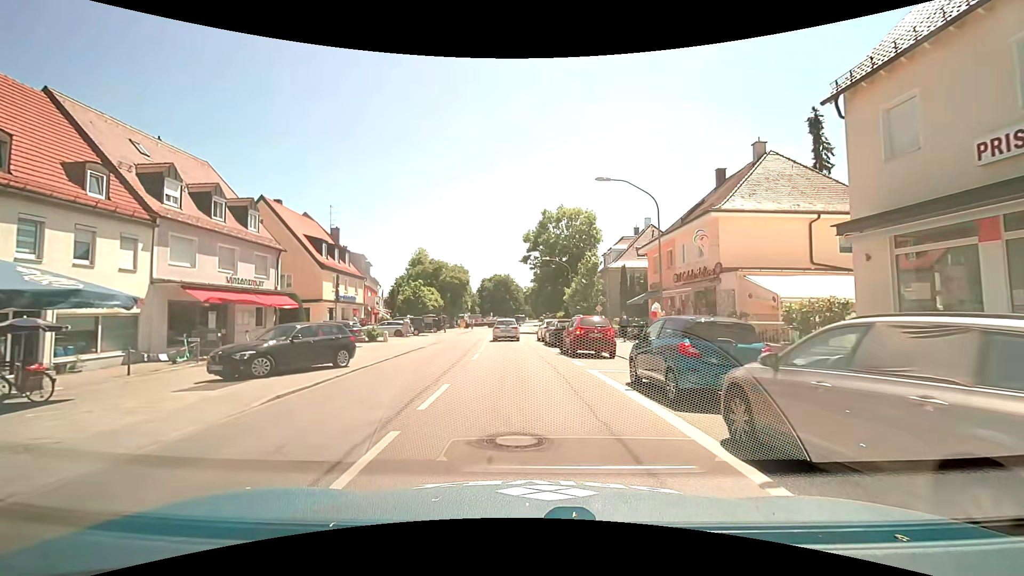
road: secondary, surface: asphalt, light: Day
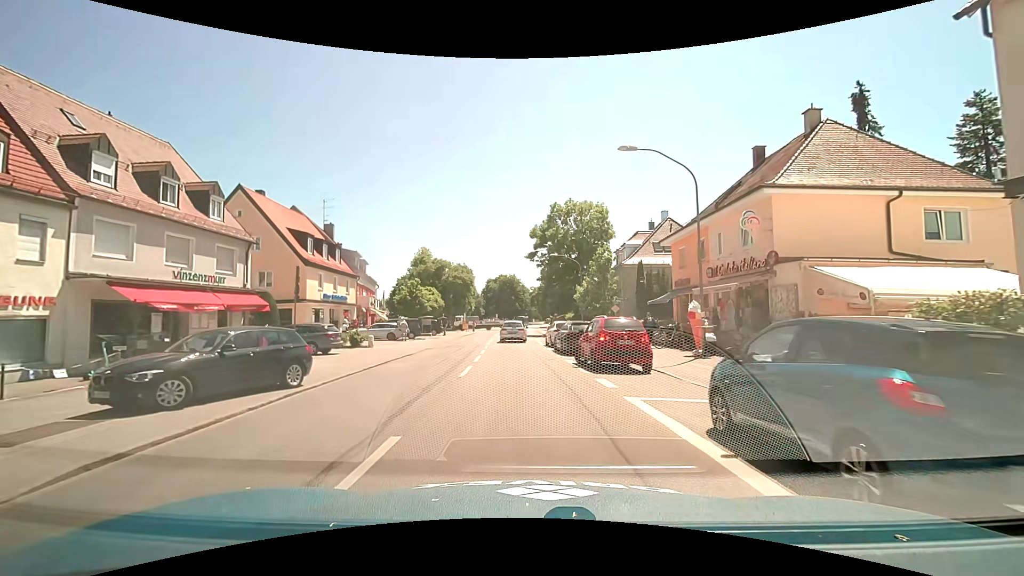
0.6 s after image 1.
(0.0, +4.5) m; -2°
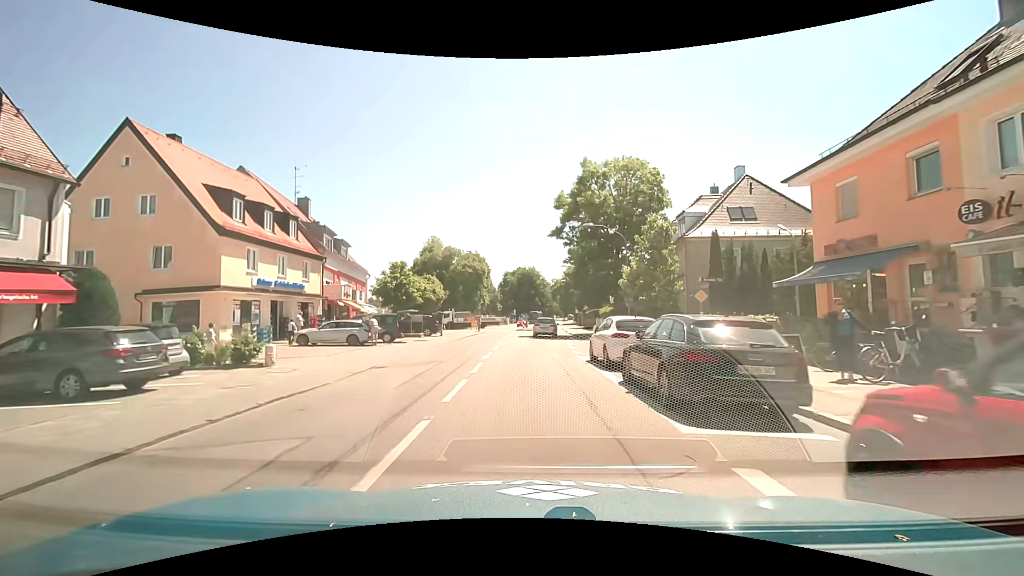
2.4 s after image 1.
(-0.1, +13.6) m; -1°
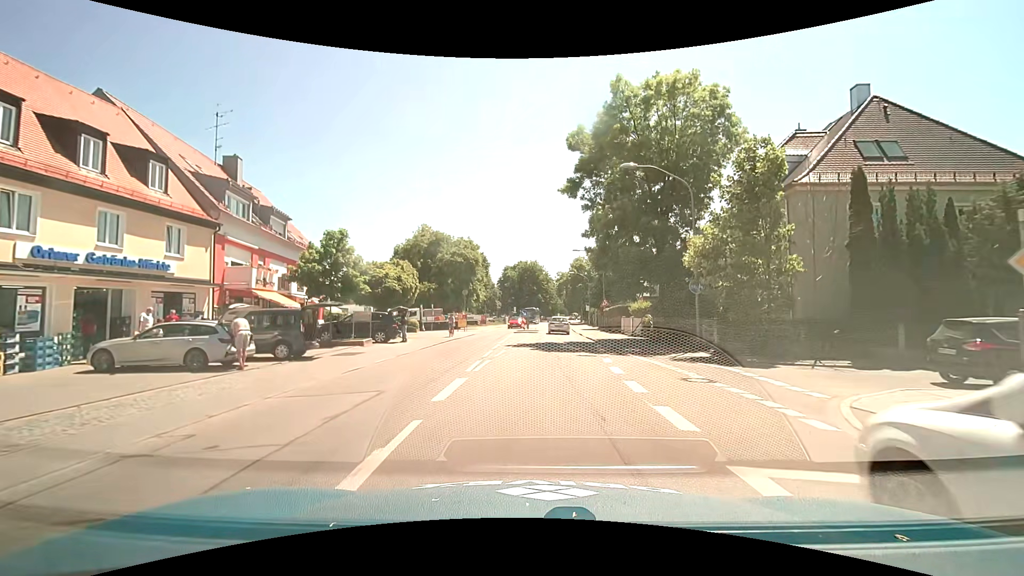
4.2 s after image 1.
(-0.2, +13.6) m; 0°
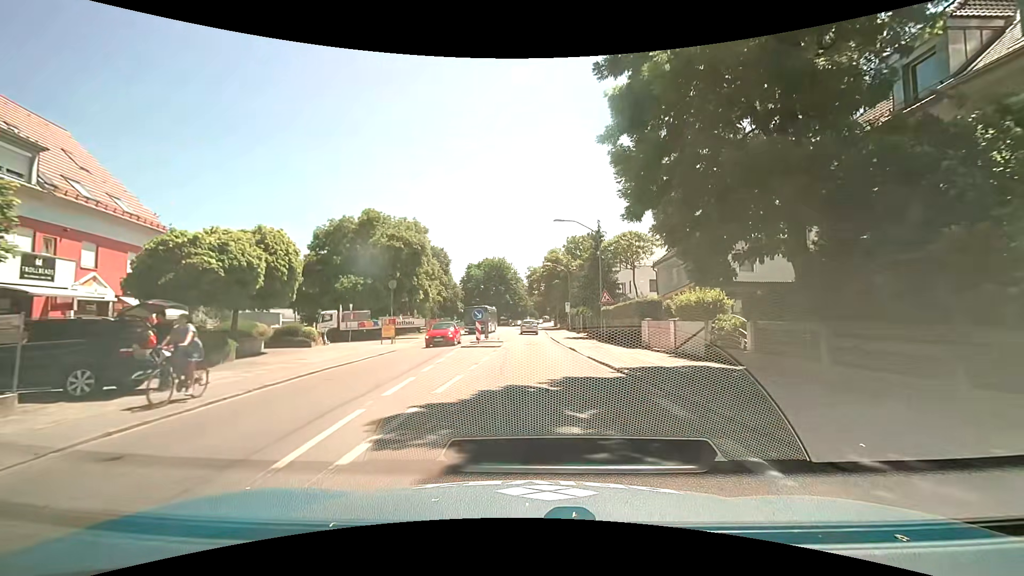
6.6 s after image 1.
(+0.4, +16.7) m; +4°
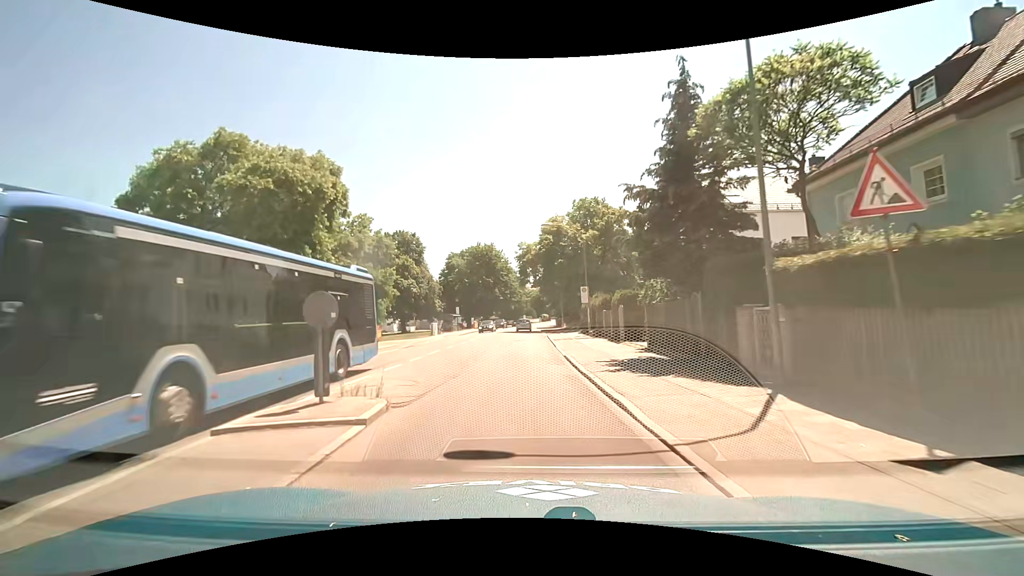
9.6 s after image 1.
(+0.2, +24.4) m; 0°
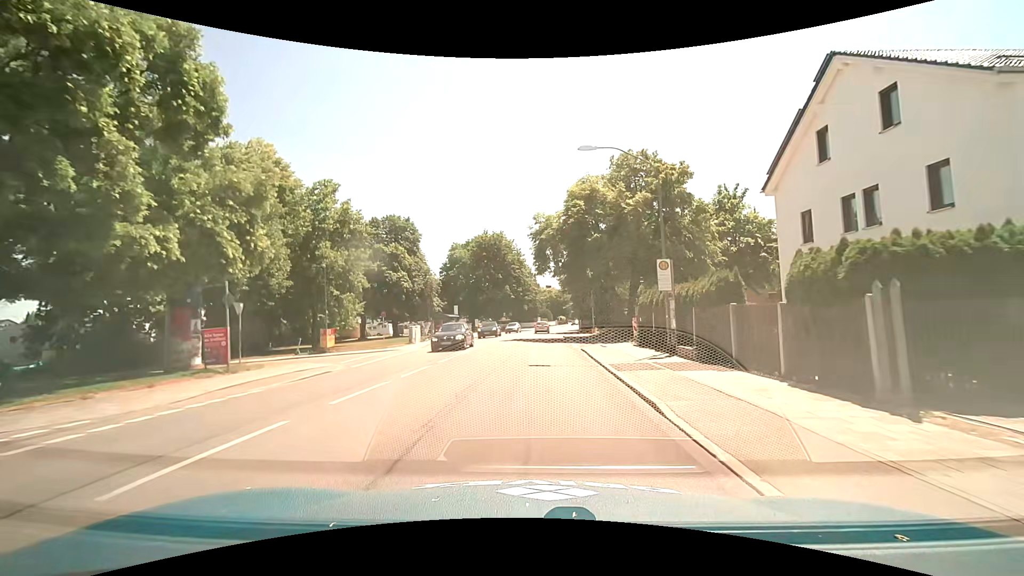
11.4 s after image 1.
(-0.5, +16.6) m; -2°
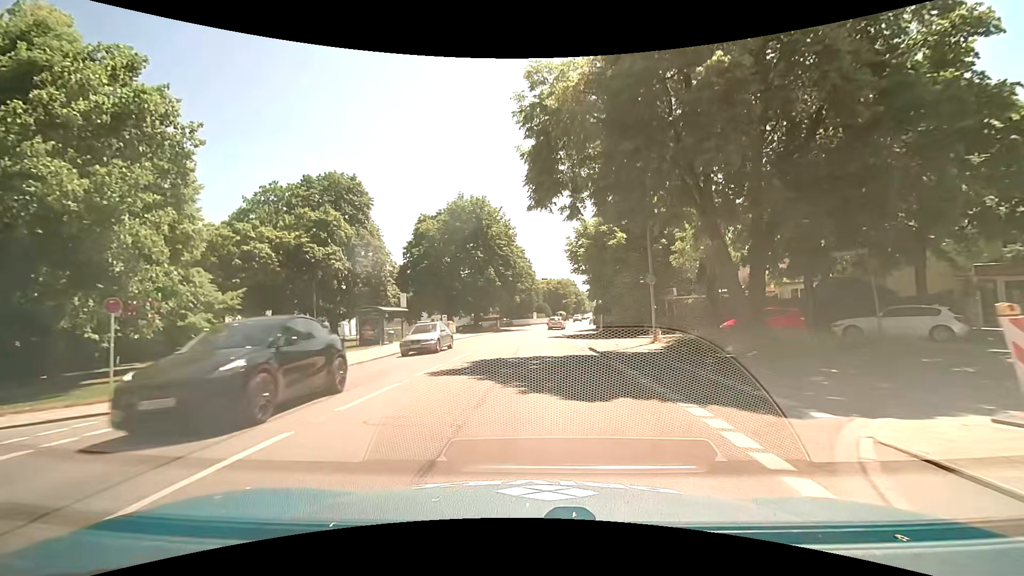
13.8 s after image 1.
(+0.5, +23.7) m; +2°
(0, +10) (0, +20) (0, +30) (+1, +40) (+1, +50) (+3, +60) (+4, +70) (+6, +80) (+8, +89) (+10, +99) m
